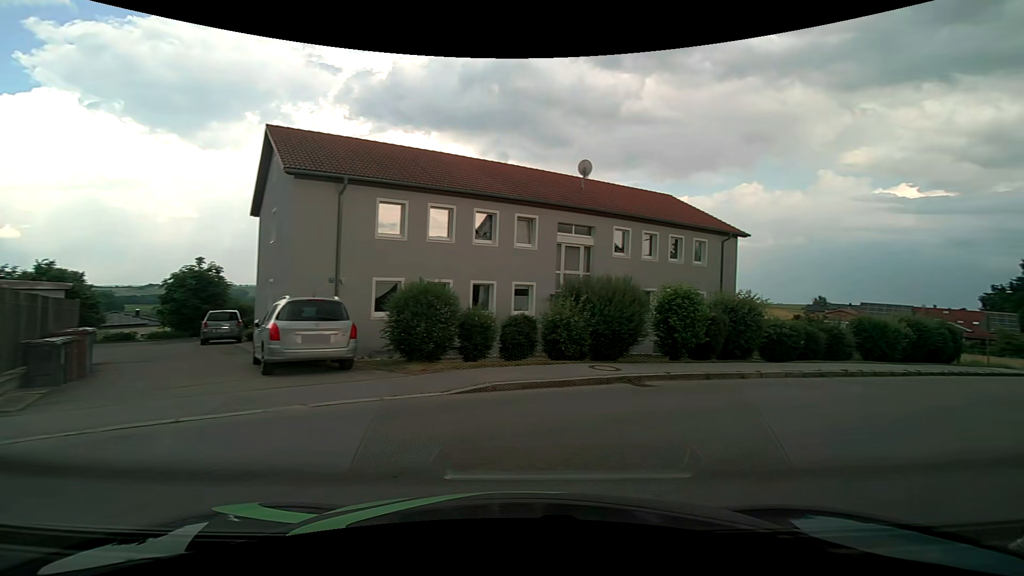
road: tertiary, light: Day
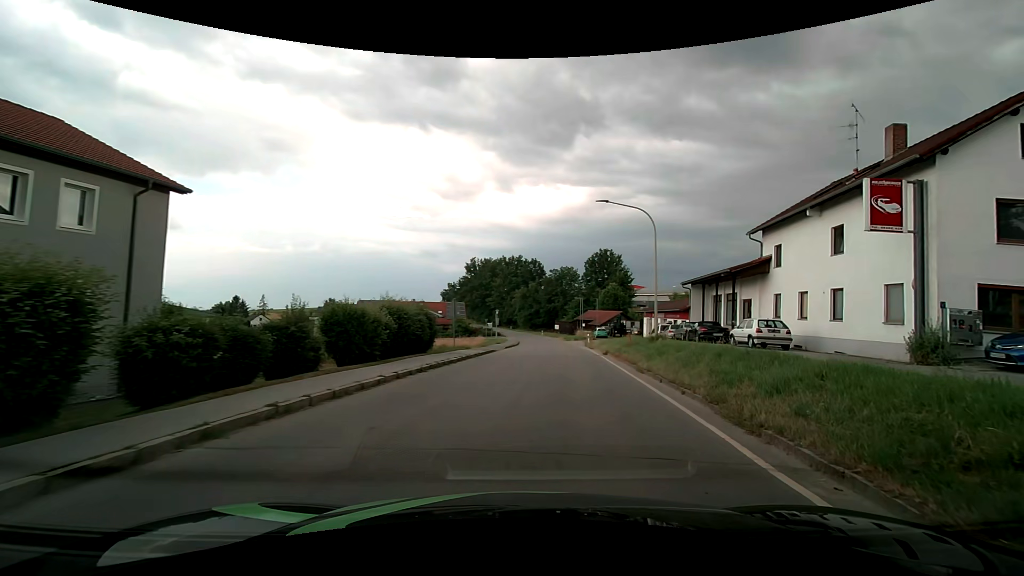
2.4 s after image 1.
(+5.3, +9.0) m; +52°
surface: asphalt
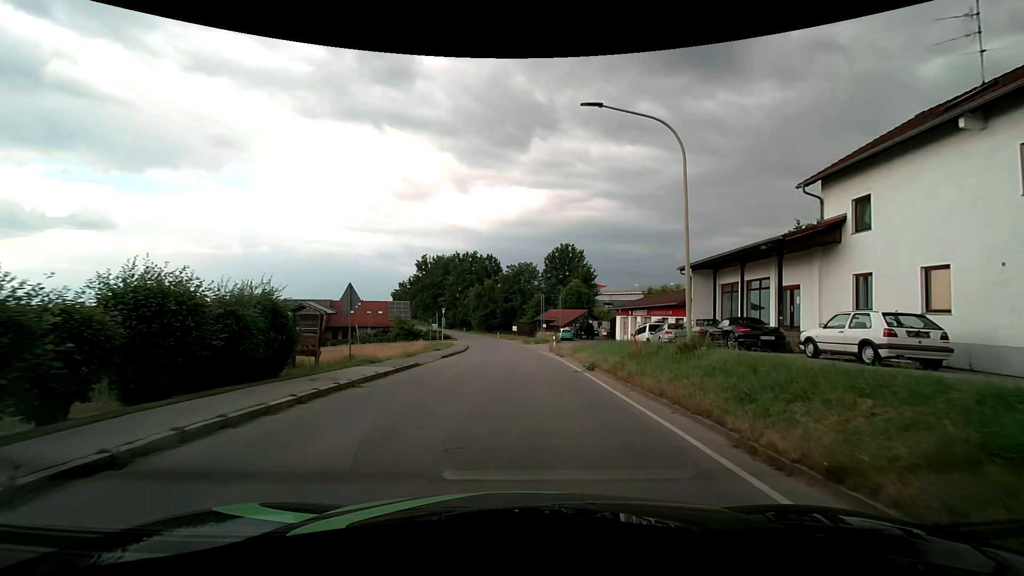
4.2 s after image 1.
(+0.9, +11.4) m; +6°
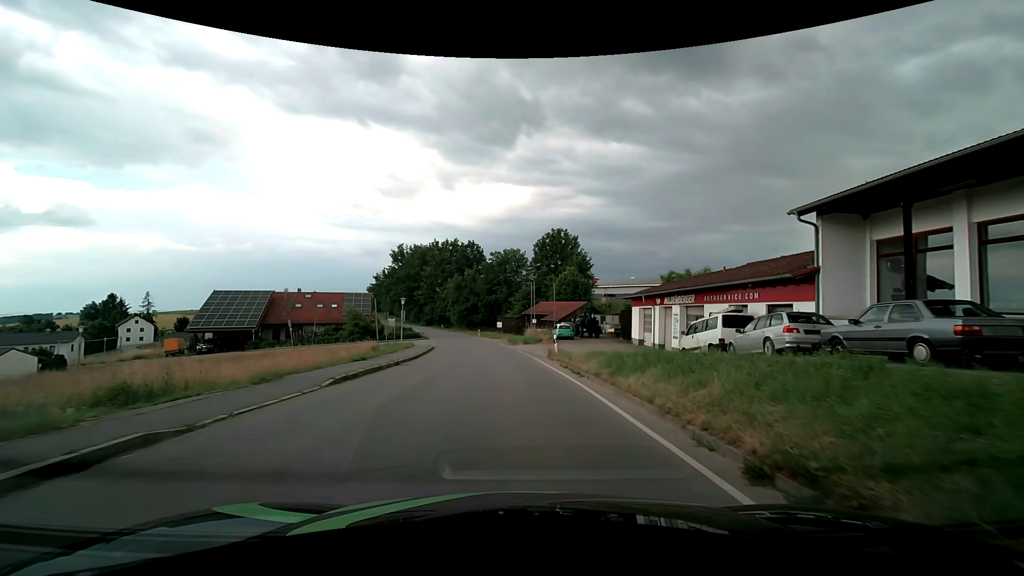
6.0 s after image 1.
(+0.3, +14.7) m; +1°
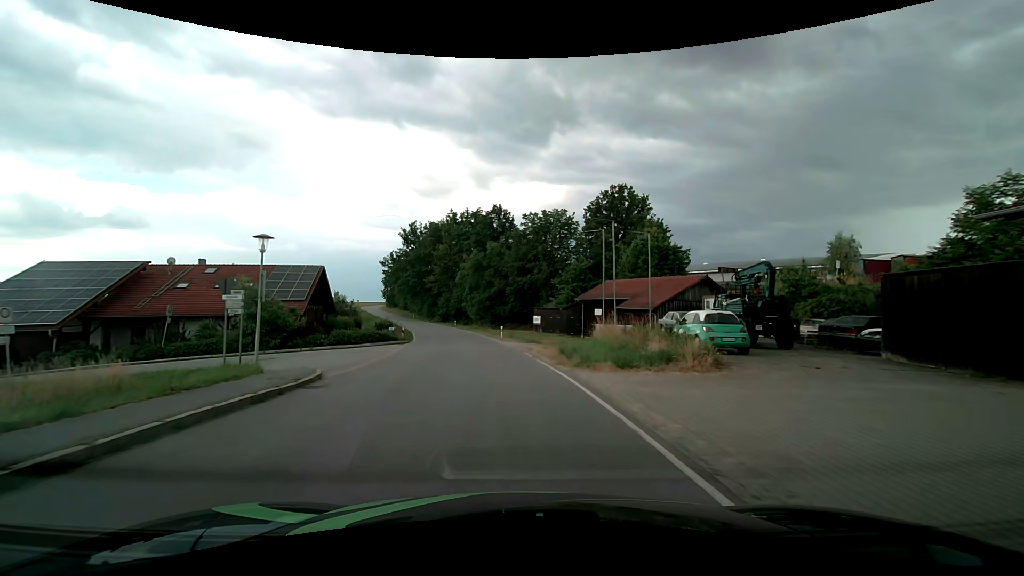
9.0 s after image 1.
(-1.0, +30.8) m; -4°
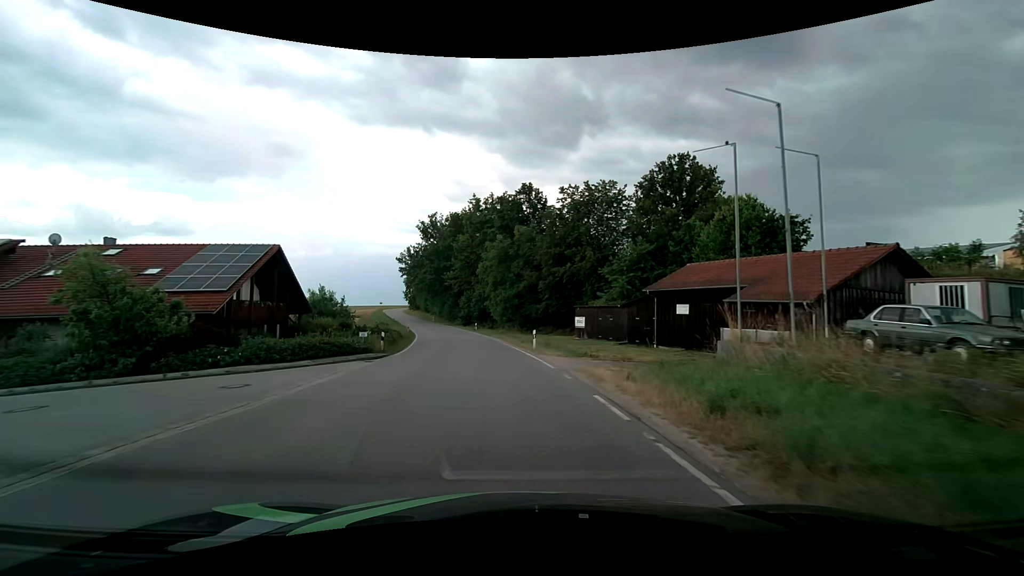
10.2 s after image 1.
(-0.5, +14.1) m; -4°
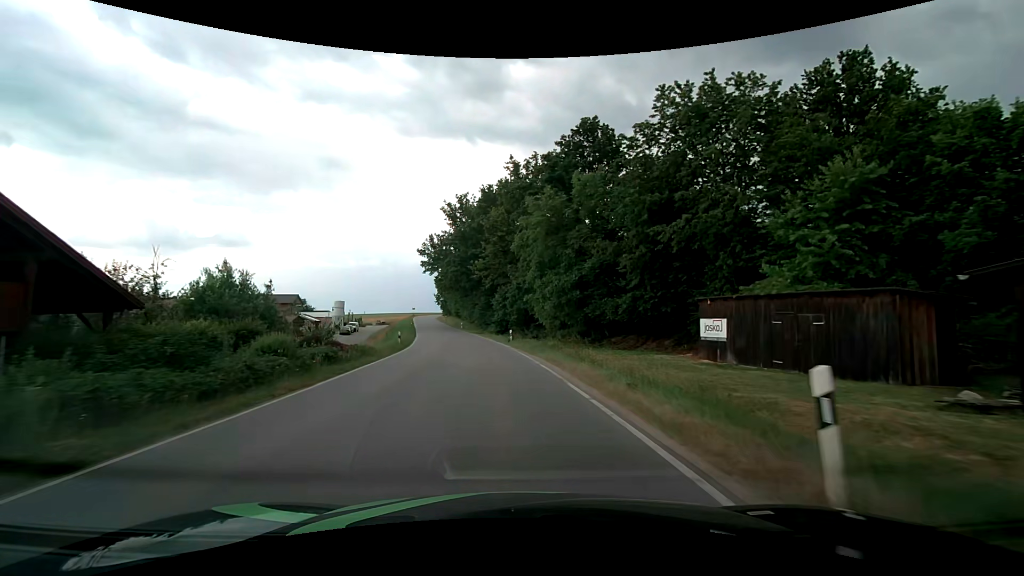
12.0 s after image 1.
(-1.0, +22.4) m; -5°
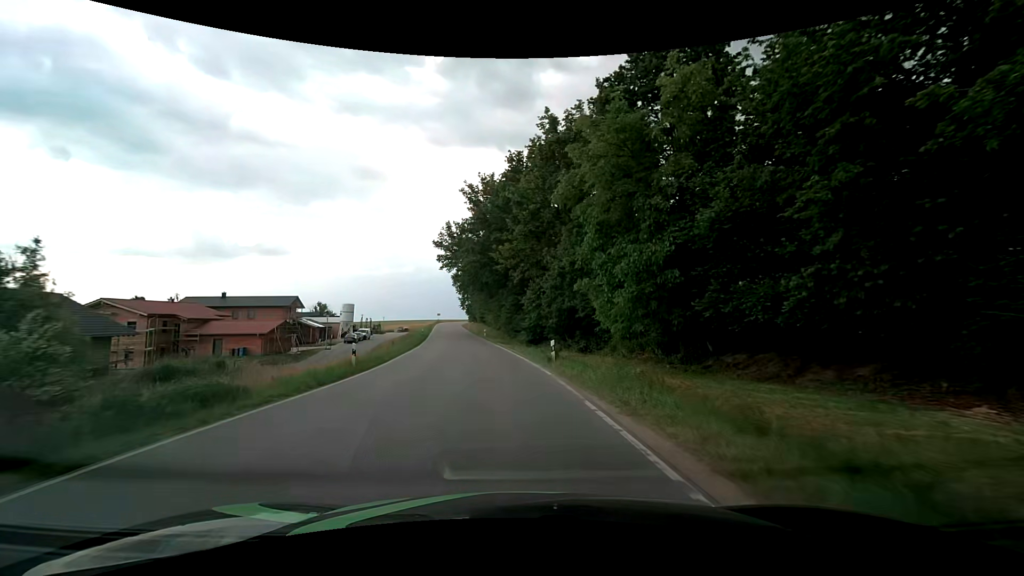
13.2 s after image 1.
(-0.5, +15.2) m; -4°
(0, +10) (-1, +20) (-2, +30) (-3, +40) (-5, +50) (-6, +60) (-8, +69) (-9, +79) (-11, +89) (-12, +99) m
